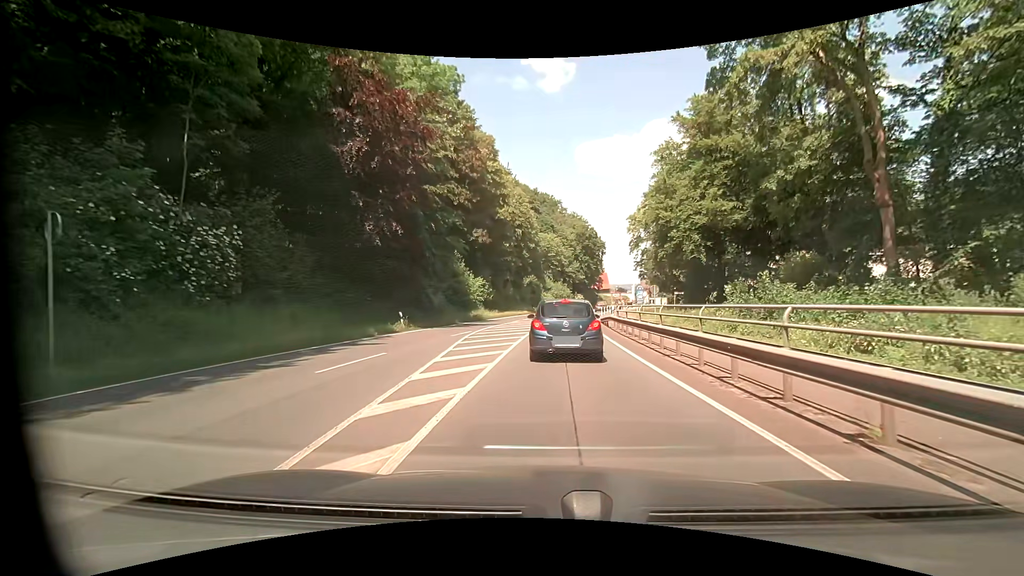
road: primary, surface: asphalt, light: Day
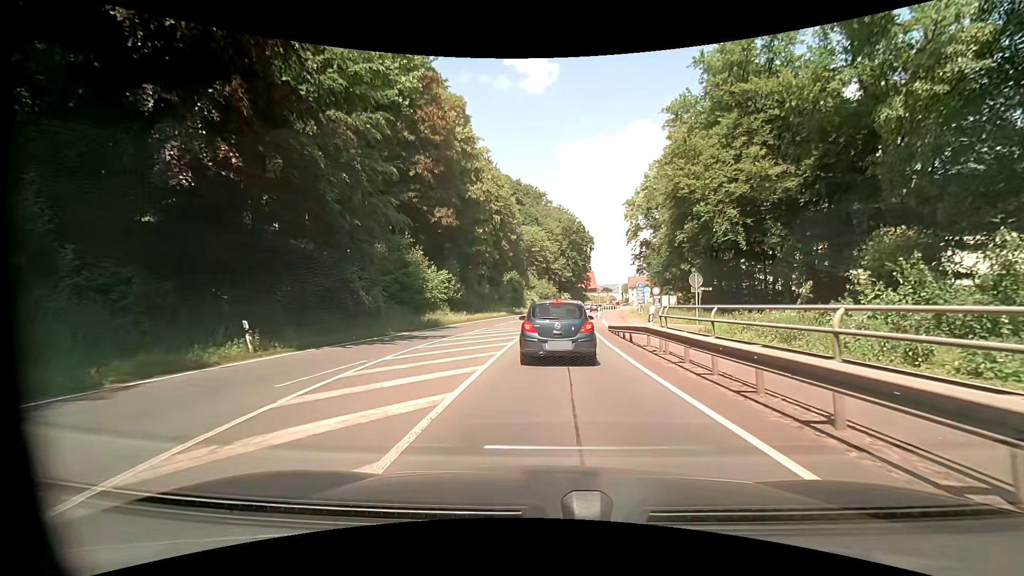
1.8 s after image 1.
(+0.2, +13.5) m; +1°
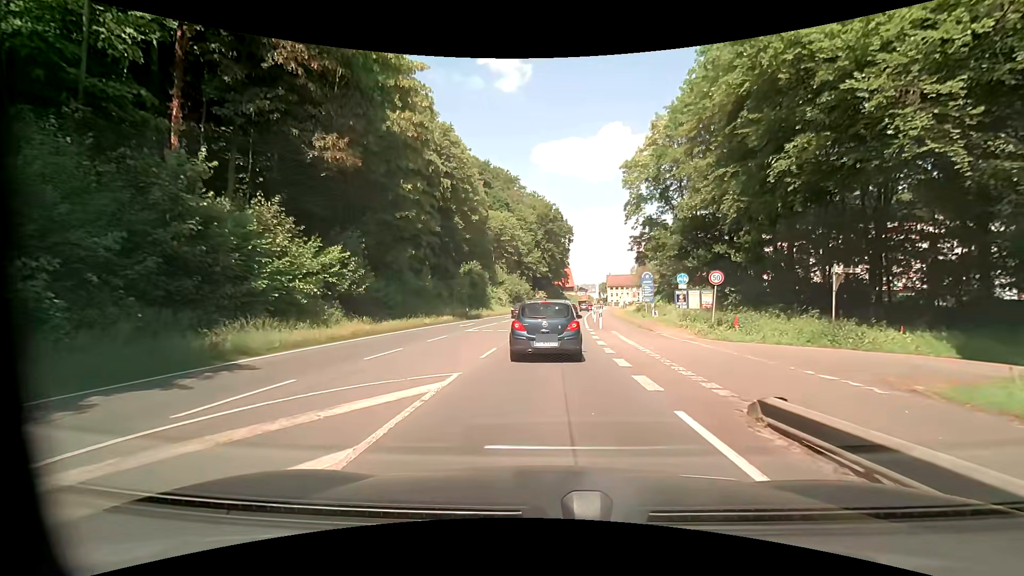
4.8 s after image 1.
(+0.7, +21.0) m; +3°
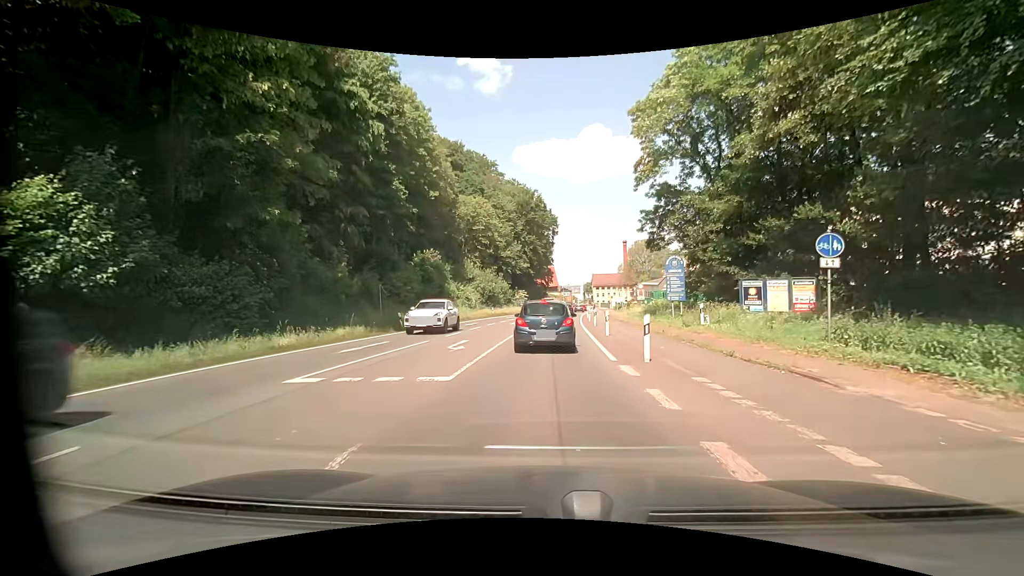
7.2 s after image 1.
(+0.3, +16.6) m; +2°
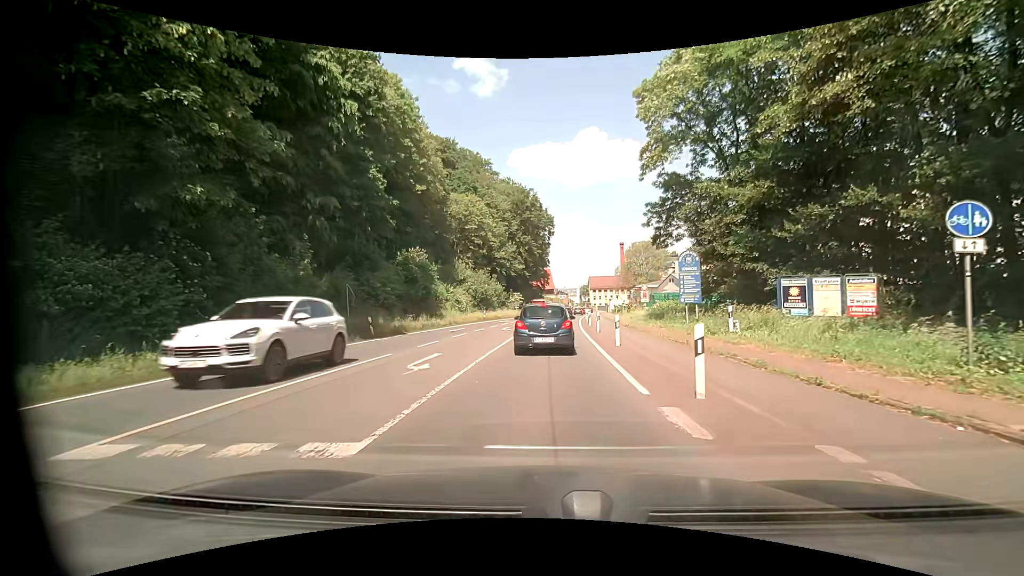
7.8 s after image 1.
(0.0, +4.3) m; 0°
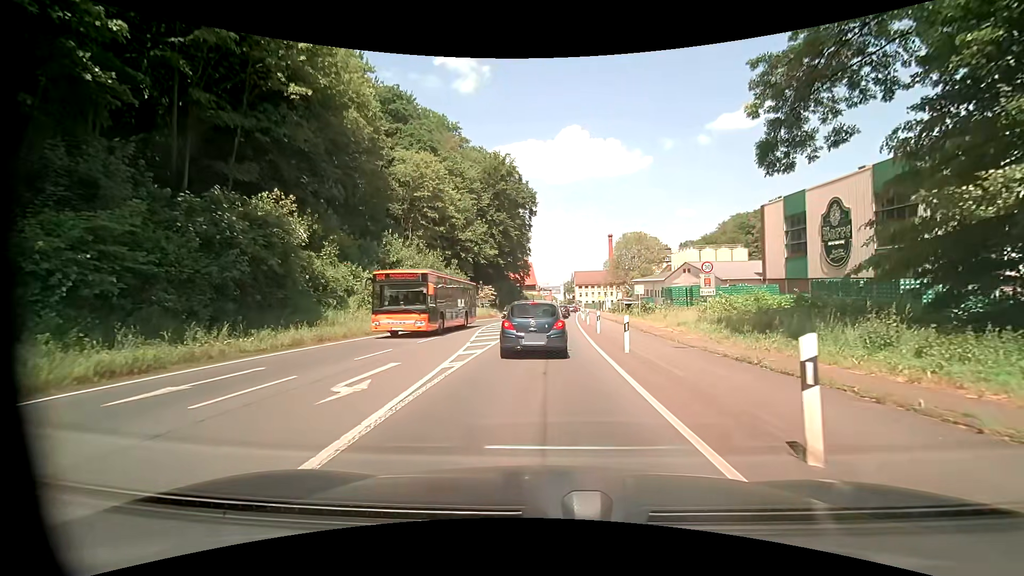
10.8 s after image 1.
(+0.4, +23.2) m; +3°
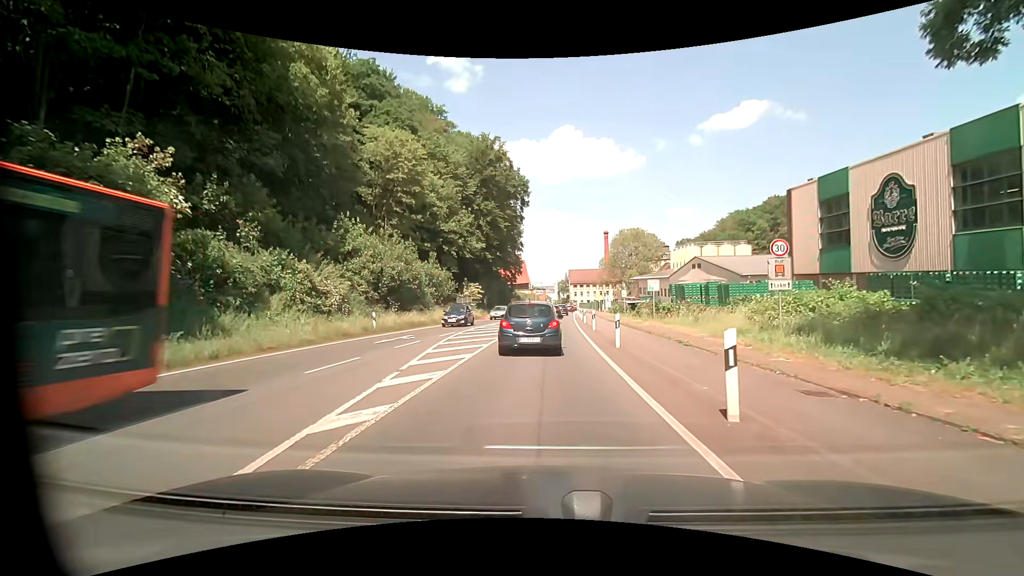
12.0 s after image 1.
(0.0, +8.4) m; 0°
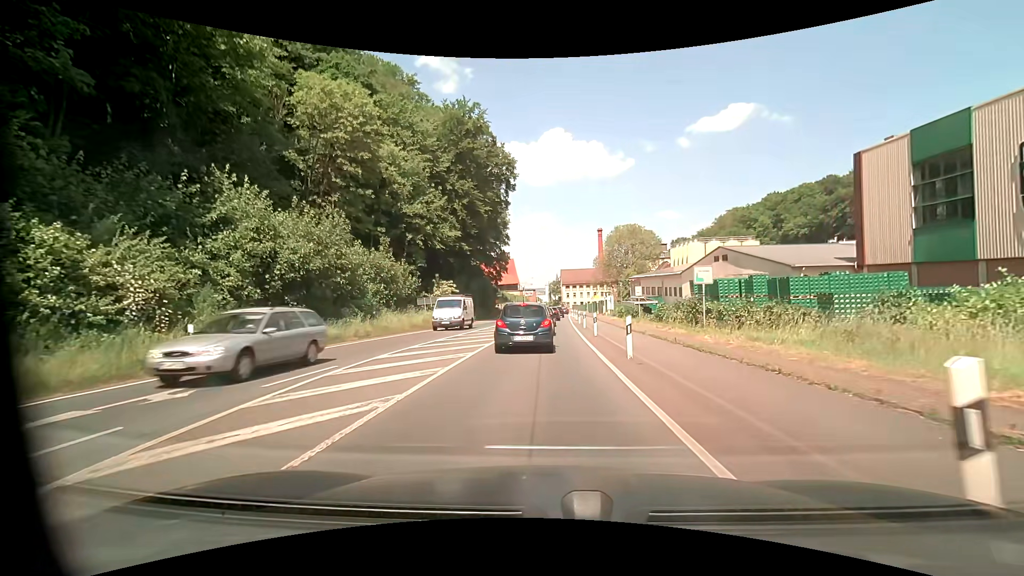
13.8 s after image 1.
(+0.2, +13.6) m; +1°
(0, +10) (0, +20) (0, +30) (0, +40) (+1, +50) (+1, +60) (+1, +70) (+2, +80) (+2, +90) (+3, +100) m
